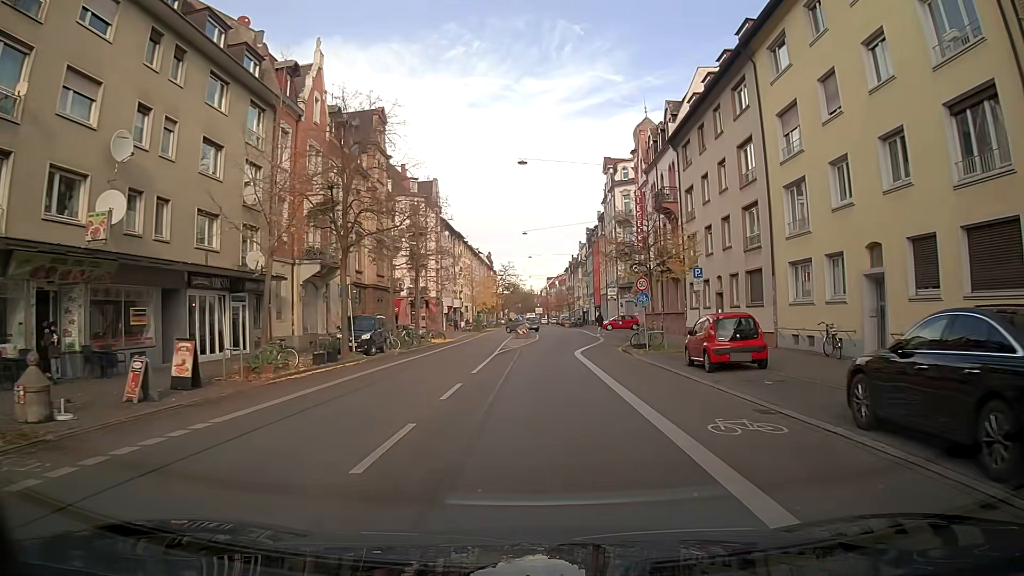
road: secondary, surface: asphalt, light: Day
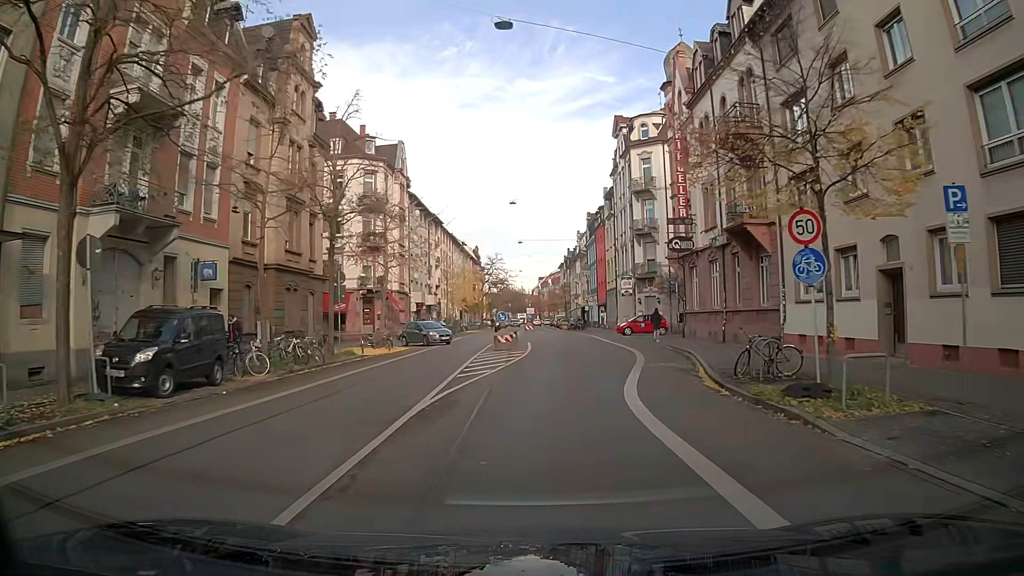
(+0.3, +17.8) m; +2°
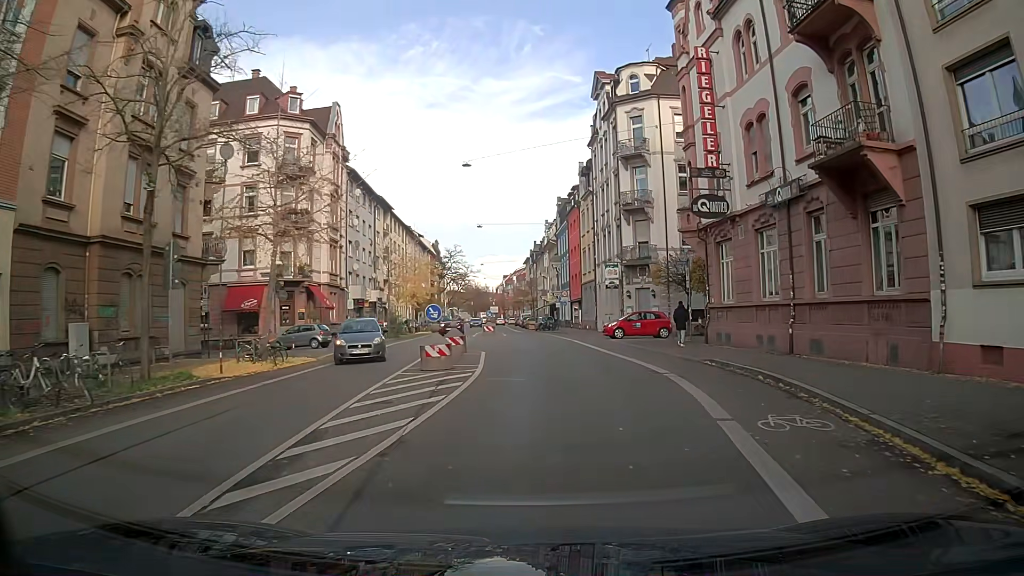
(+0.3, +12.0) m; +3°
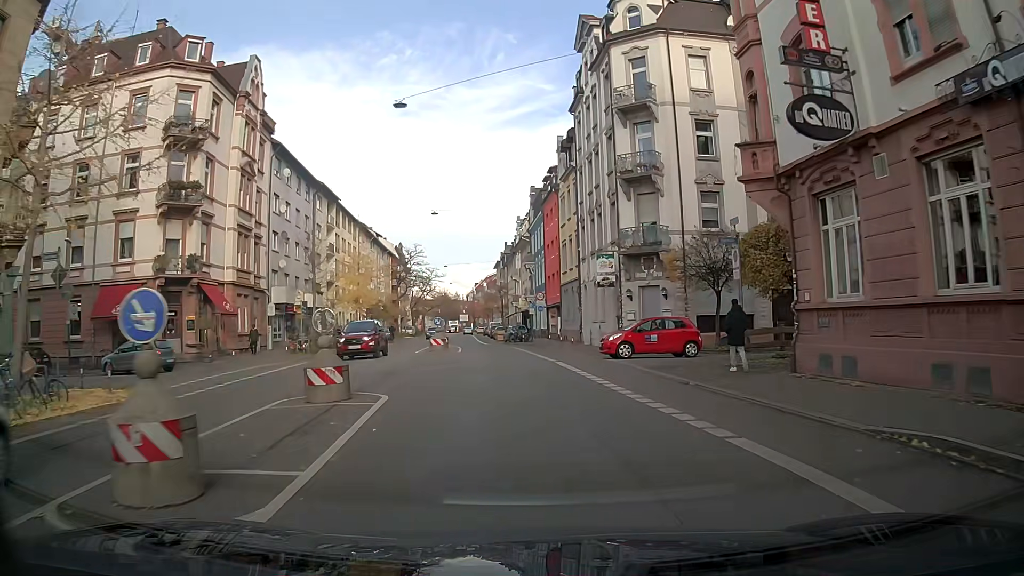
(+0.1, +12.2) m; +1°
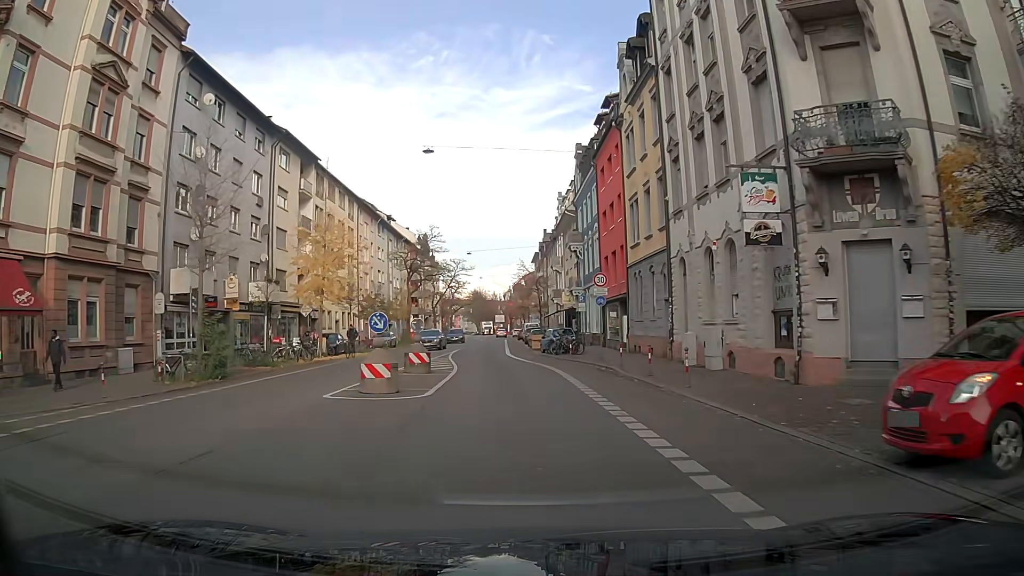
(-0.6, +18.9) m; -4°
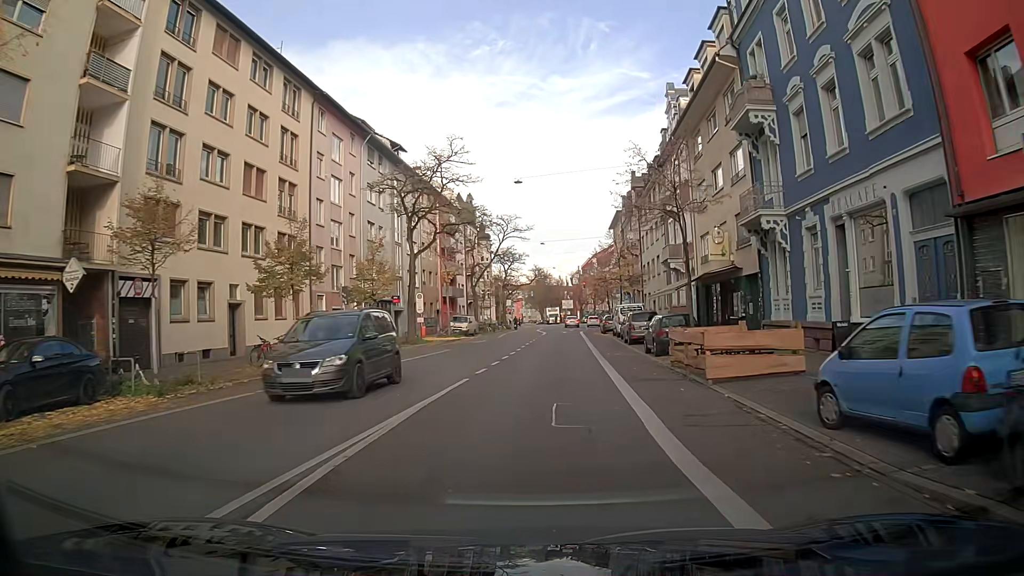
(-1.6, +32.8) m; -4°
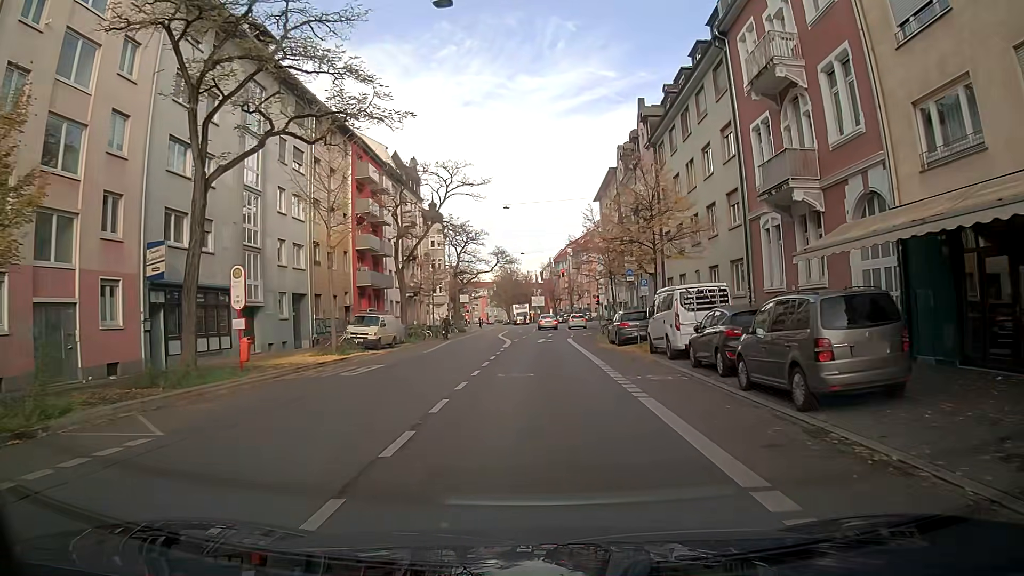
(+0.5, +24.5) m; +2°
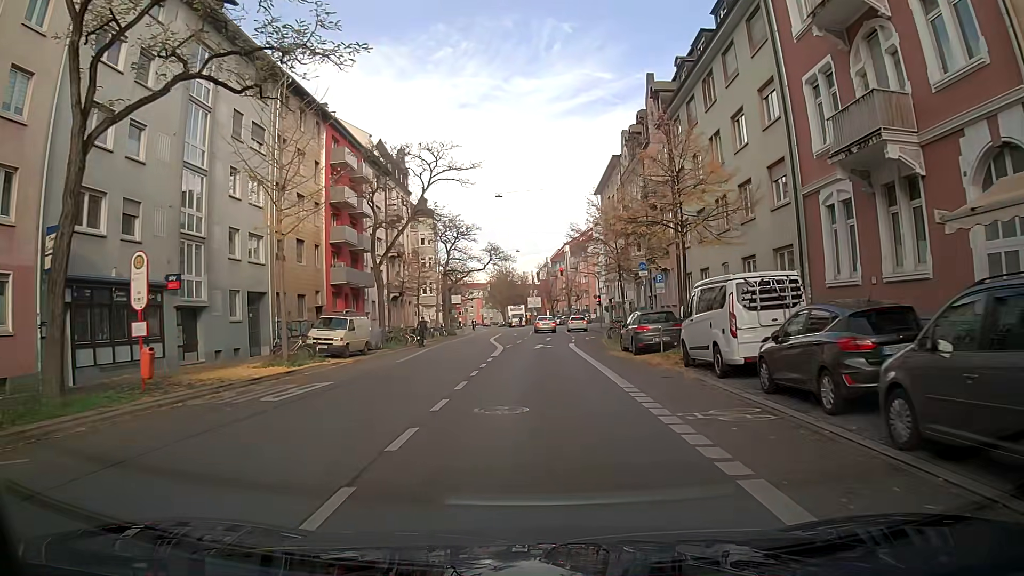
(0.0, +5.6) m; 0°
(0, +10) (0, +20) (0, +30) (0, +40) (+1, +50) (+1, +60) (+1, +70) (+2, +80) (+2, +90) (+1, +100) m
